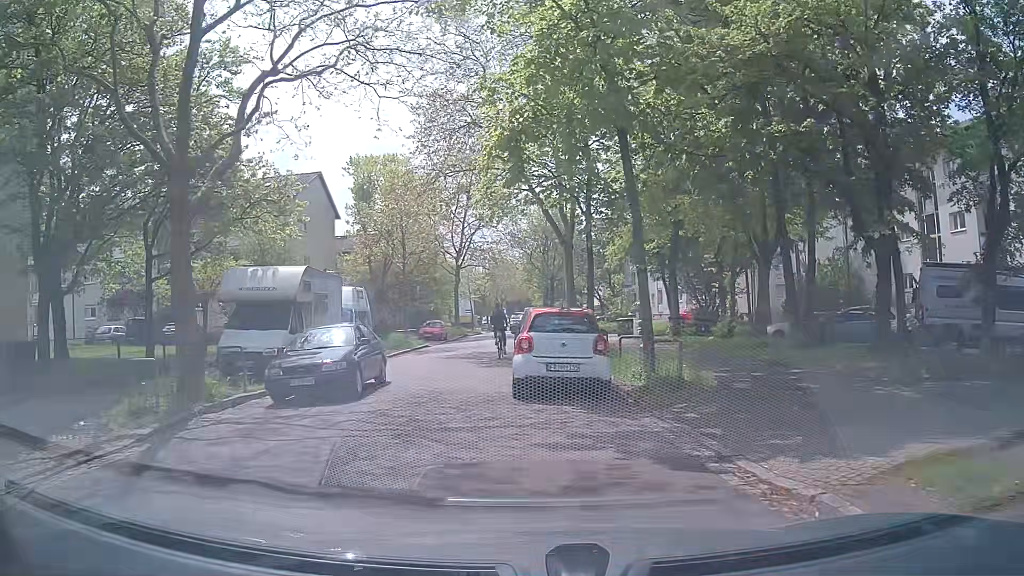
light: Day
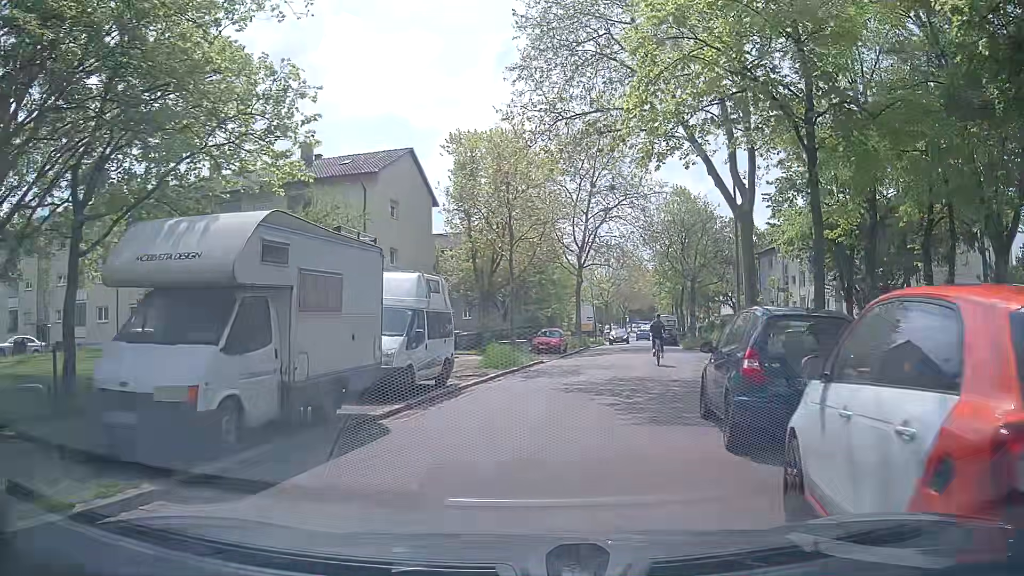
(-1.0, +9.5) m; -10°
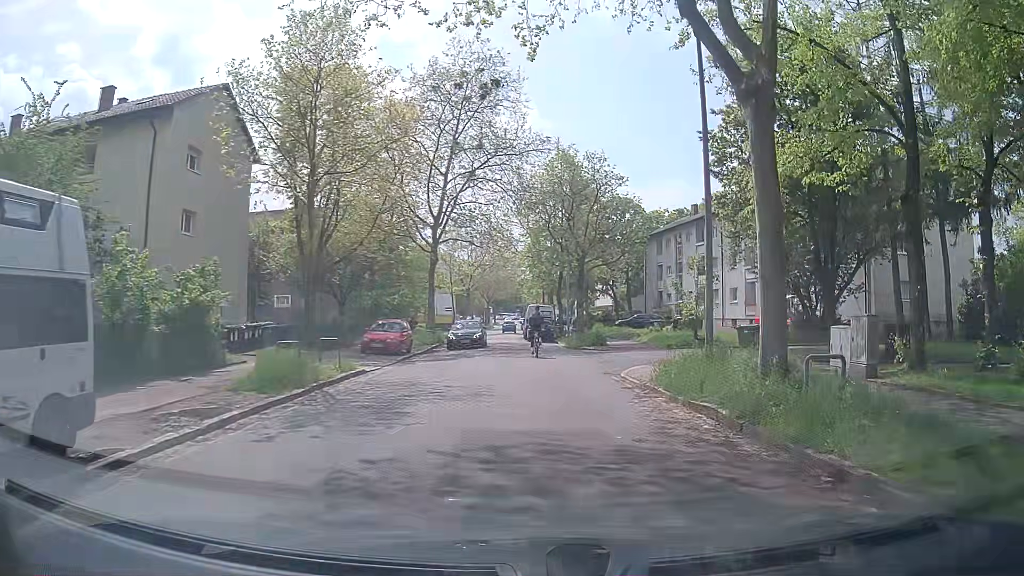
(+1.0, +10.9) m; +12°
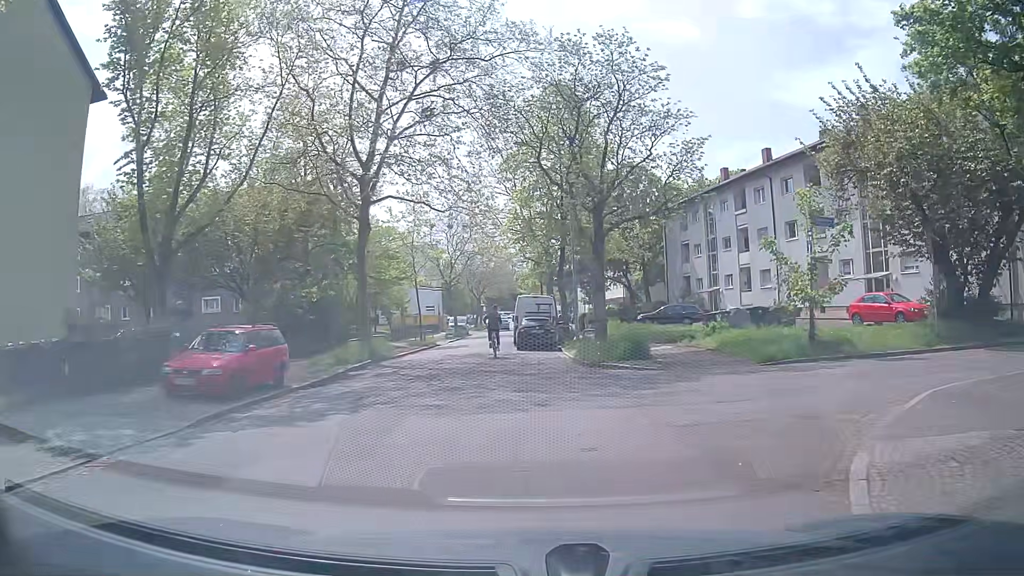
(+0.4, +14.9) m; +1°
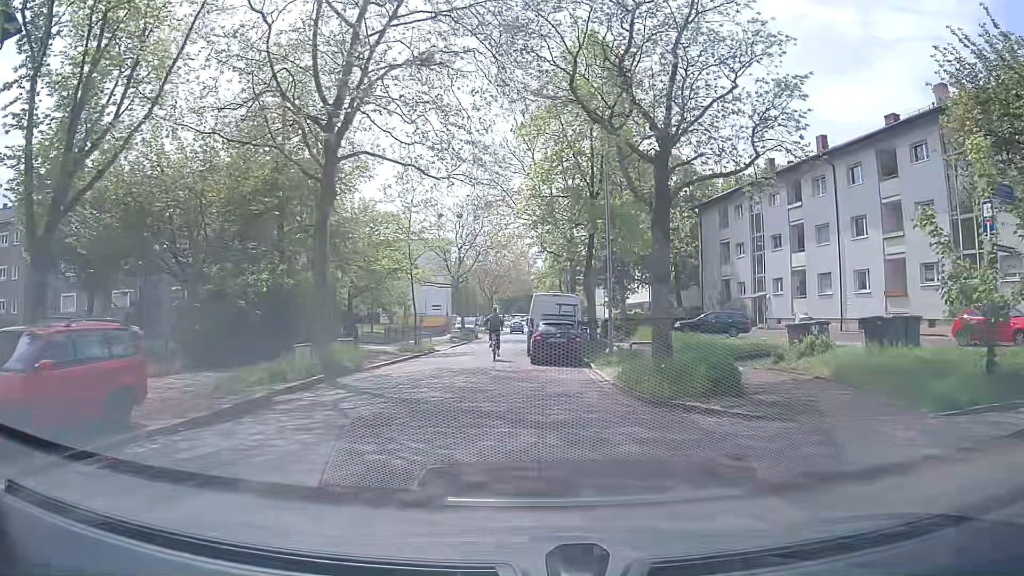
(-0.3, +7.3) m; -4°
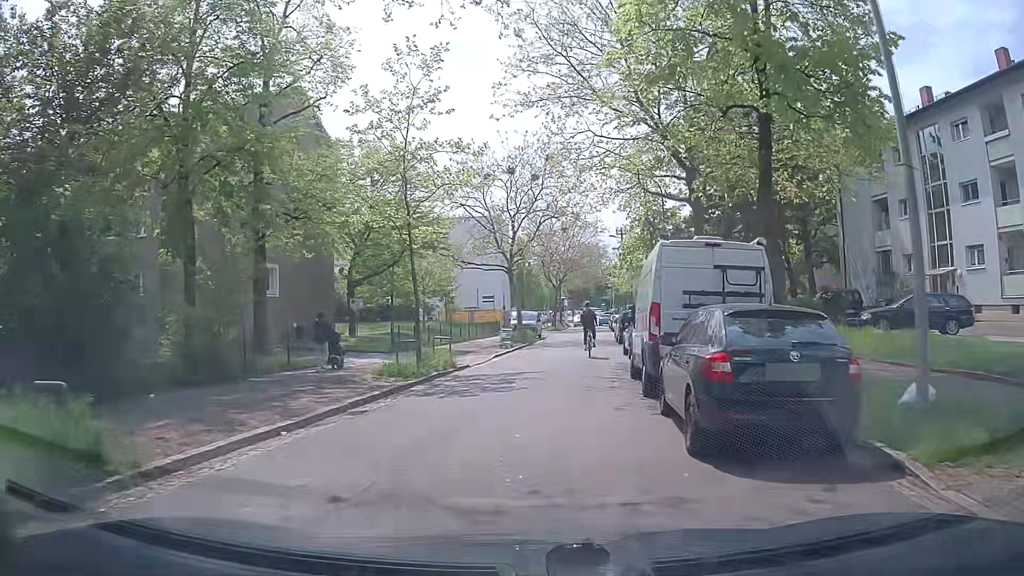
(-0.4, +16.1) m; -5°
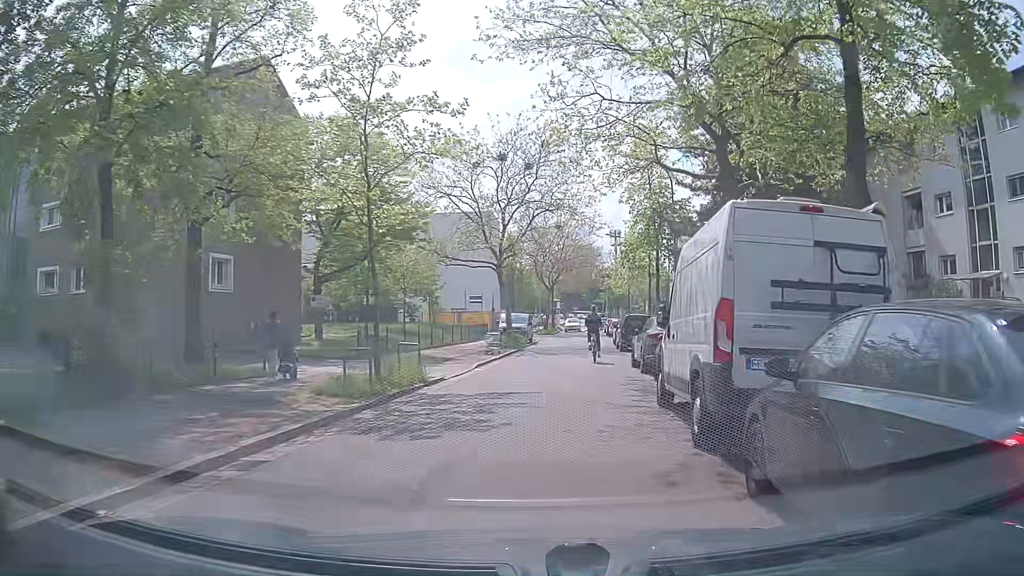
(0.0, +4.2) m; +1°
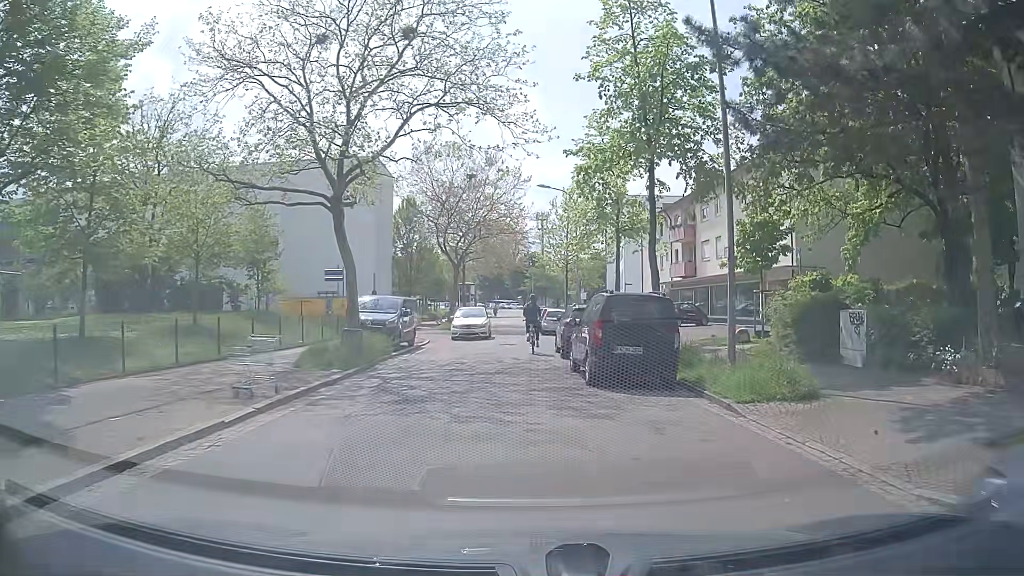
(+1.3, +18.9) m; +6°
